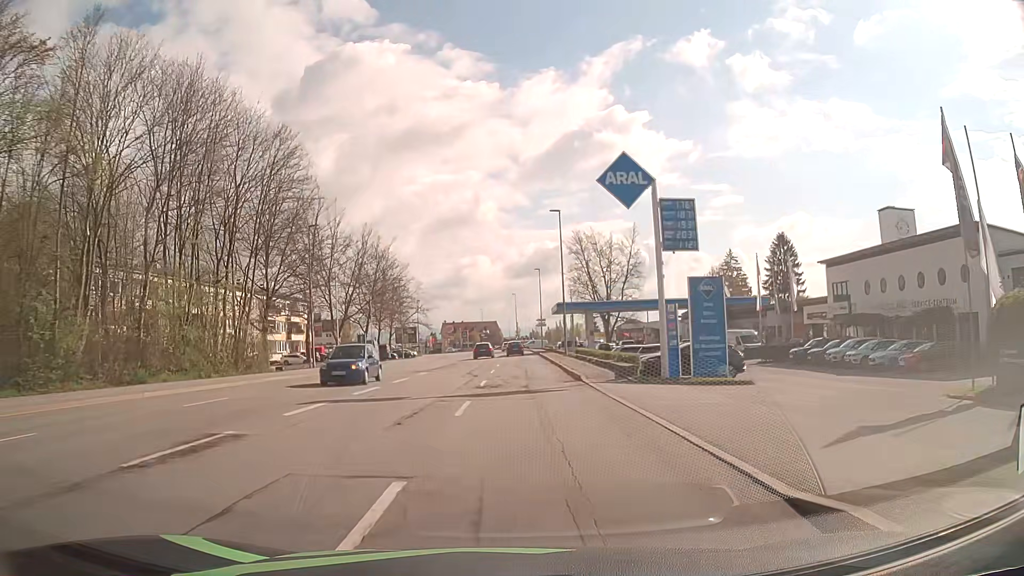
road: tertiary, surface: asphalt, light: Day
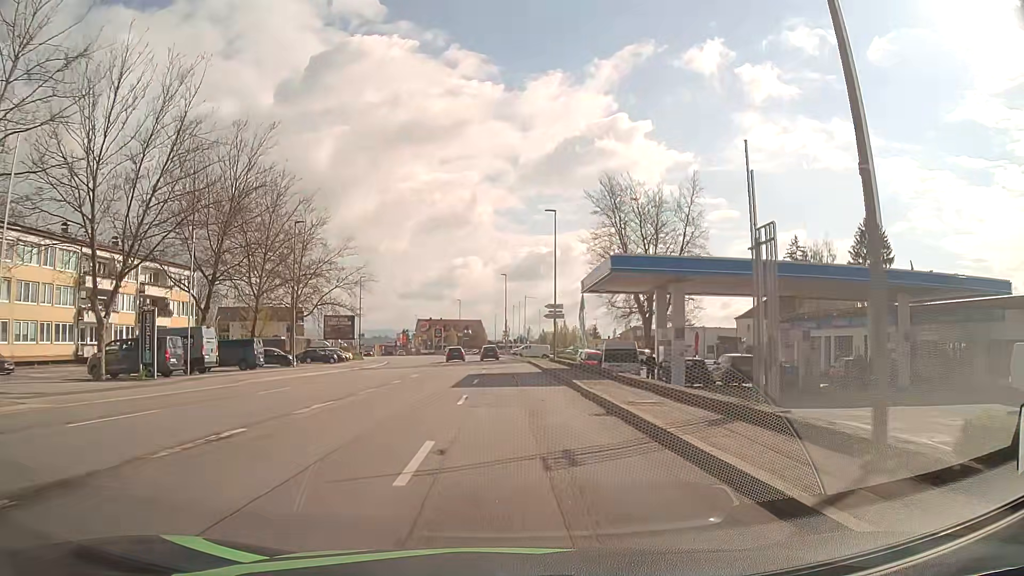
(+0.2, +41.0) m; +1°
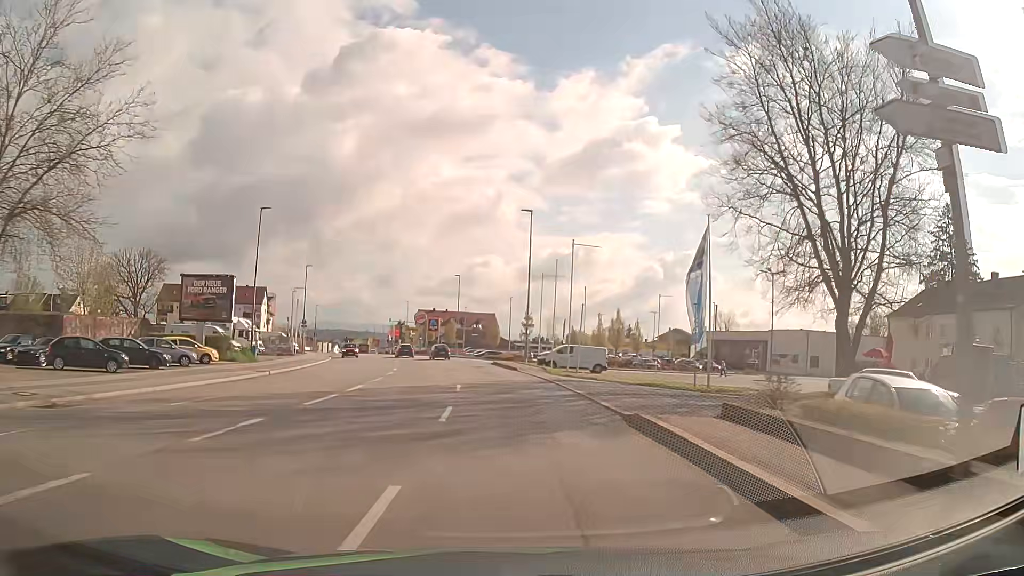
(-0.2, +40.6) m; -1°
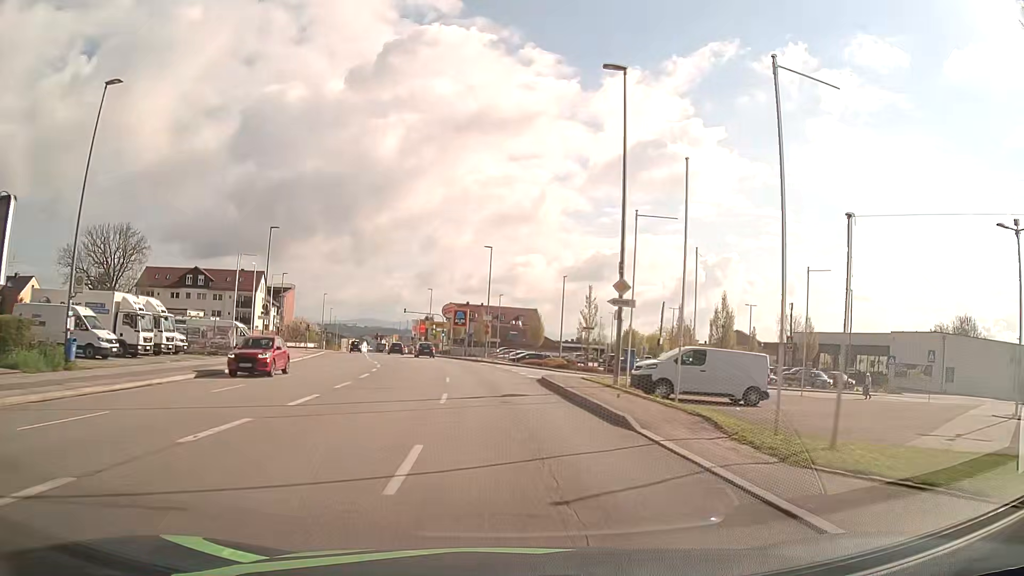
(-0.7, +24.3) m; -3°
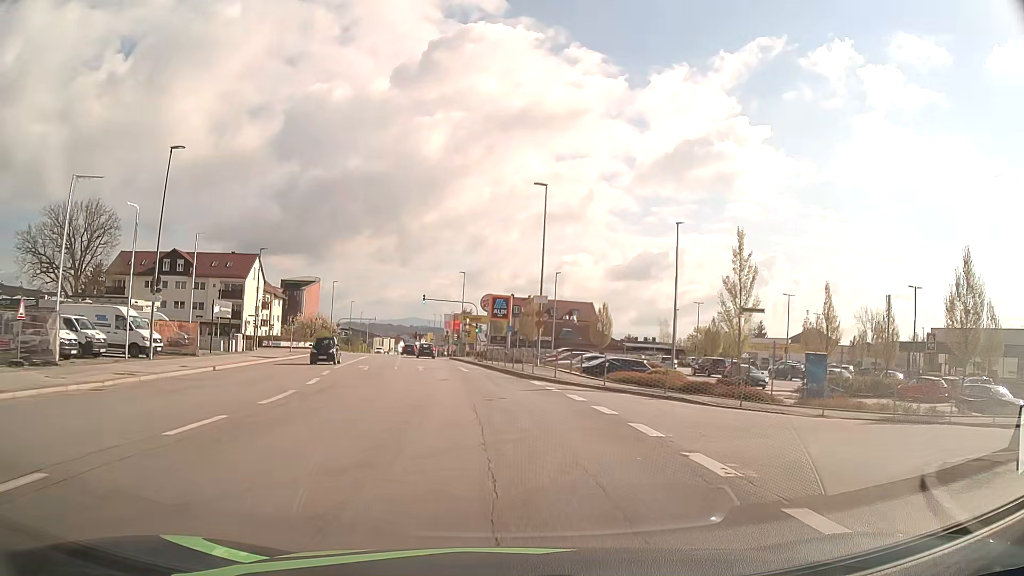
(-0.9, +24.1) m; -4°
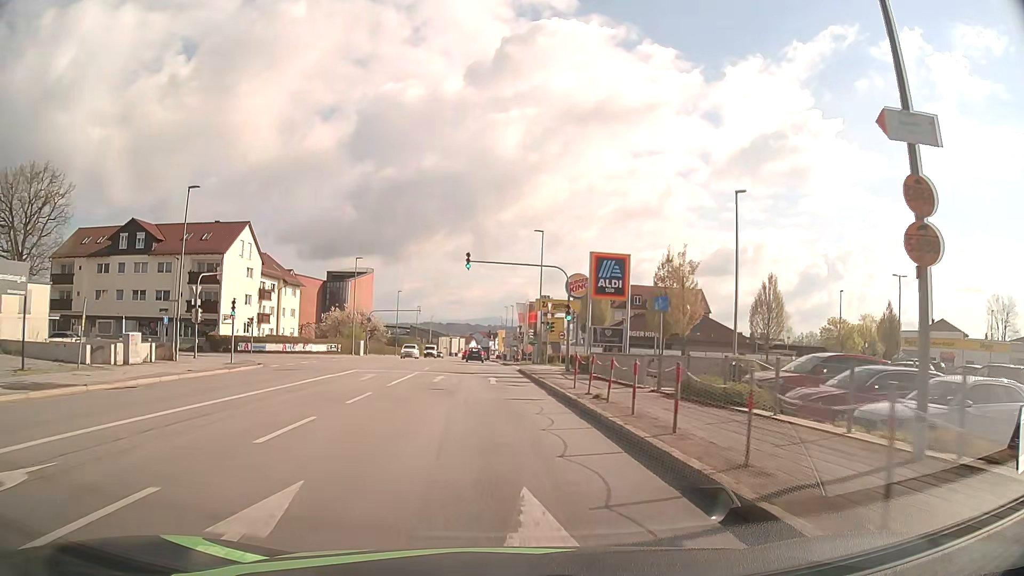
(-1.7, +30.0) m; -7°
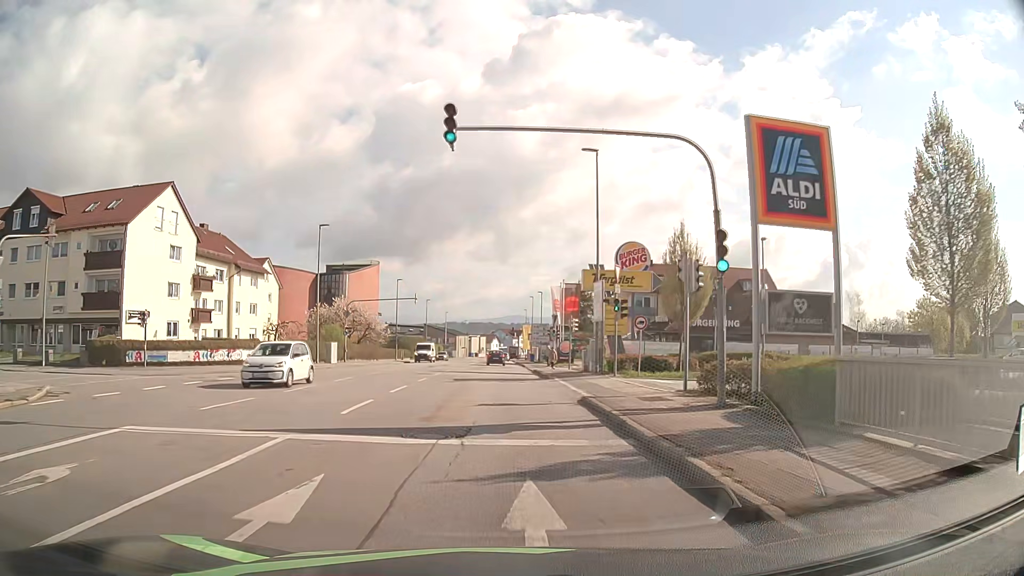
(-0.4, +21.7) m; -2°
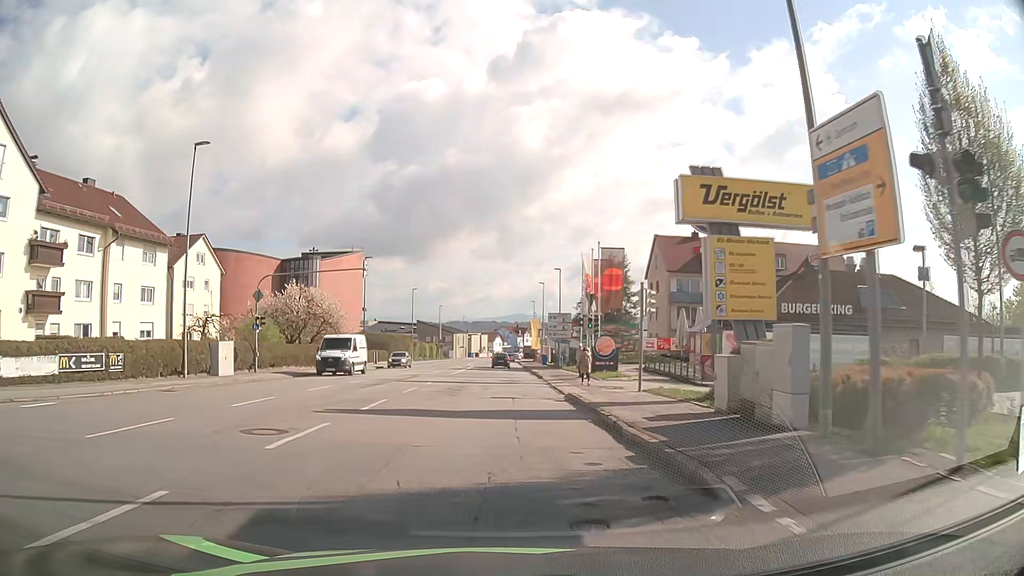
(0.0, +22.1) m; 0°
(0, +10) (0, +20) (0, +30) (0, +40) (0, +50) (0, +60) (0, +70) (0, +80) (0, +90) (0, +100) m
